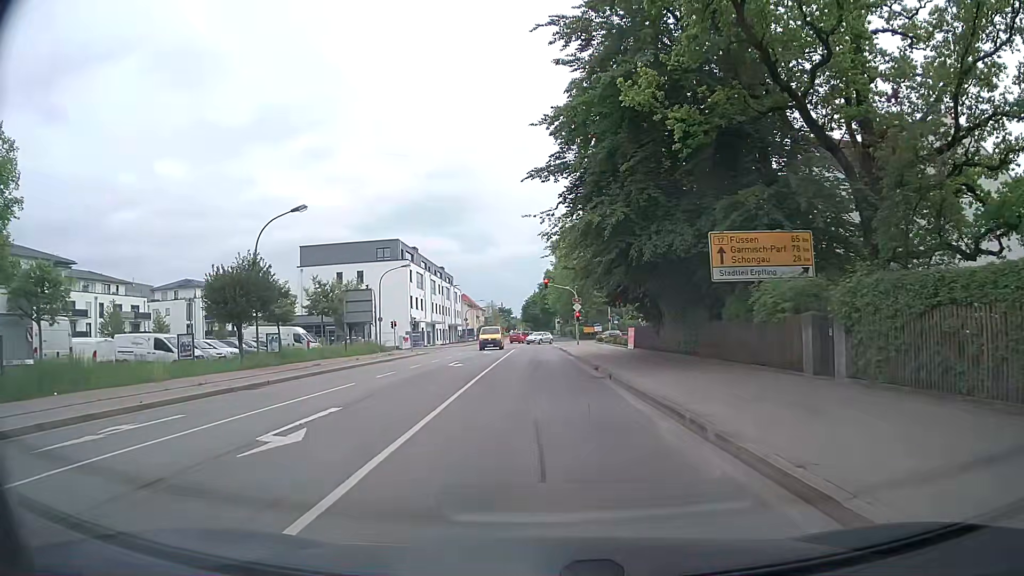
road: secondary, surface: asphalt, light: Day
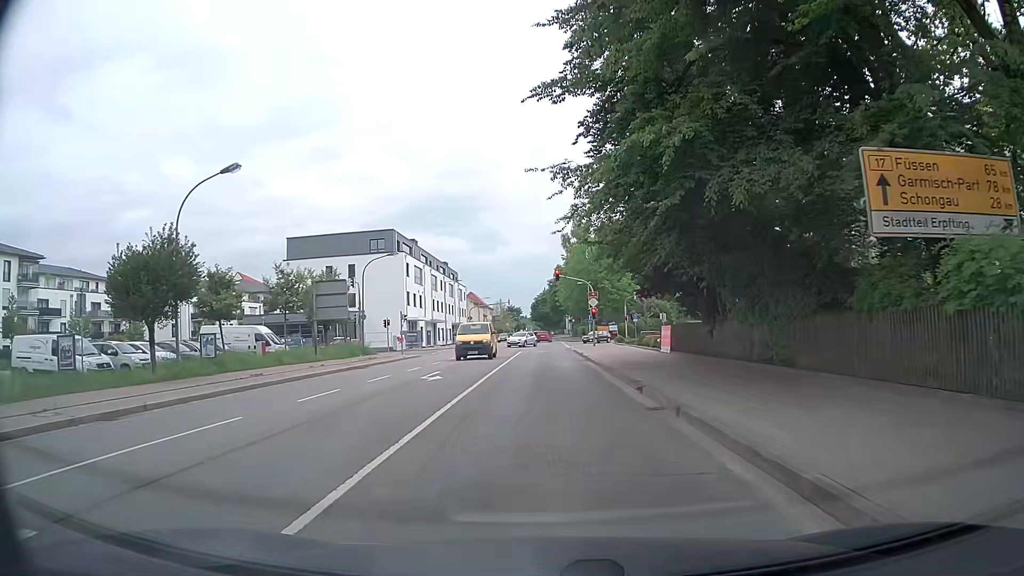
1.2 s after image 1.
(-0.1, +8.4) m; -1°
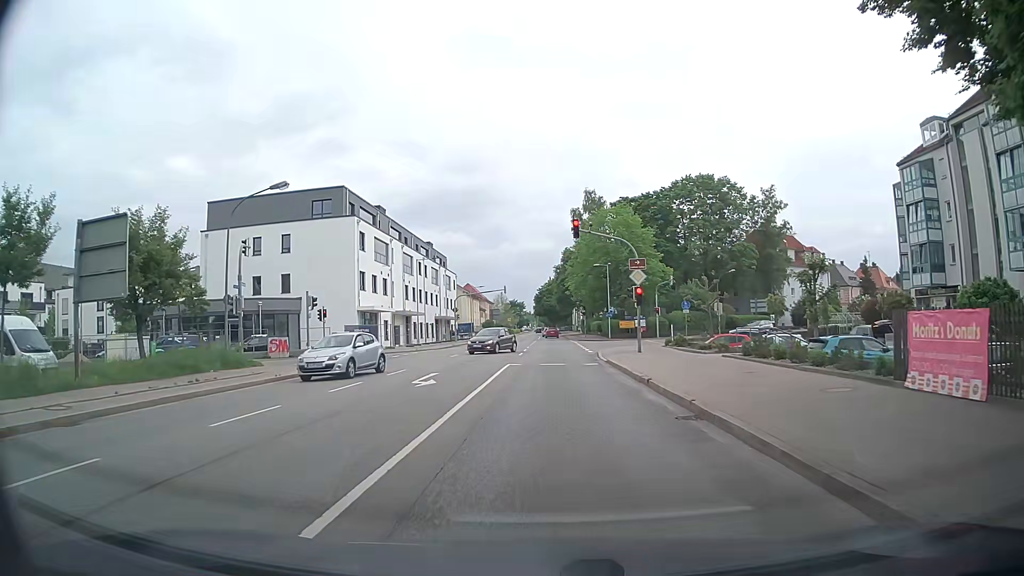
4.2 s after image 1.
(-0.3, +22.6) m; -1°
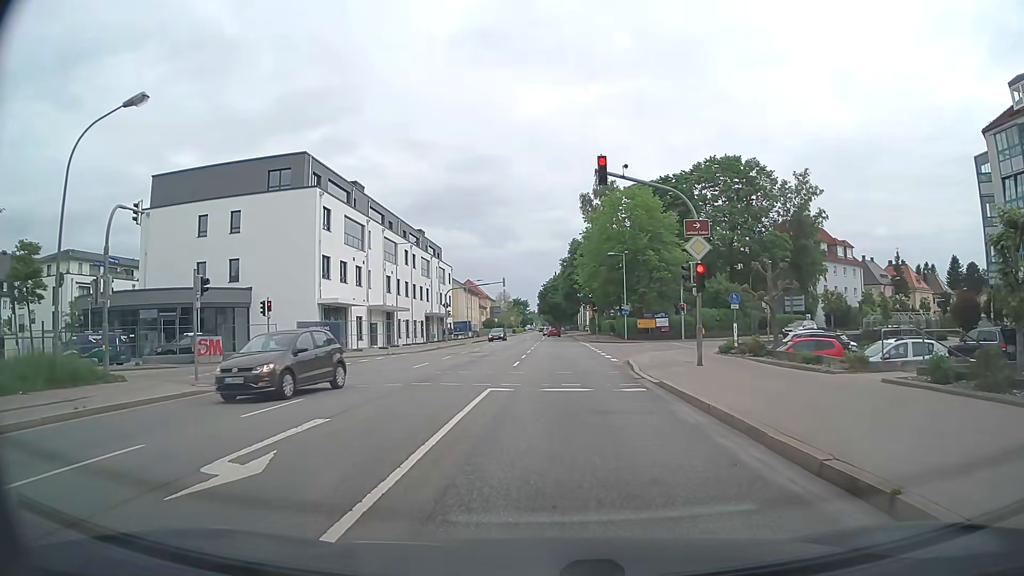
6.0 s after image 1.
(-0.1, +10.9) m; -1°
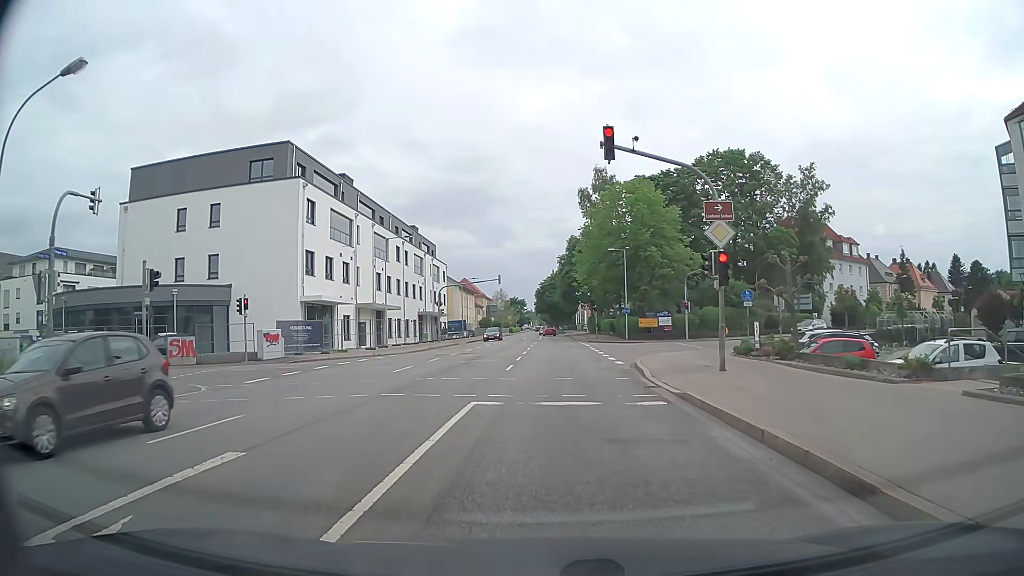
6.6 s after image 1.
(+0.1, +2.8) m; +1°
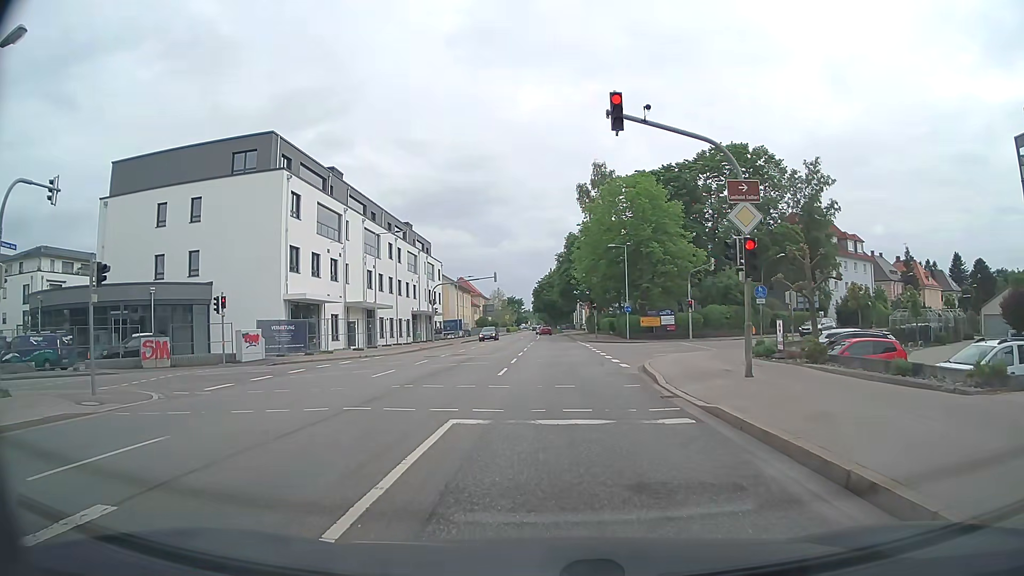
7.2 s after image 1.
(0.0, +2.4) m; +1°
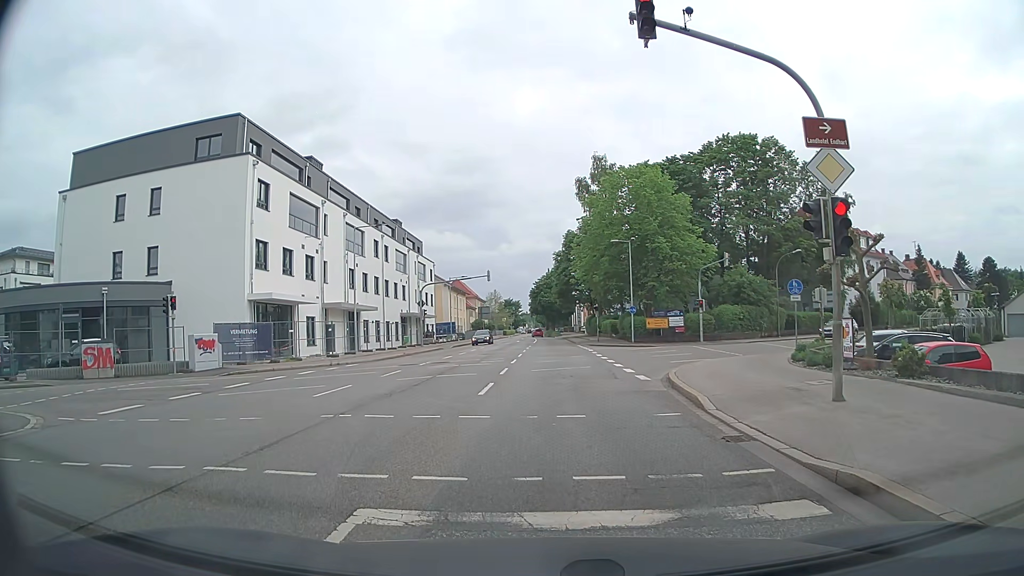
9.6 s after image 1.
(0.0, +4.5) m; +1°
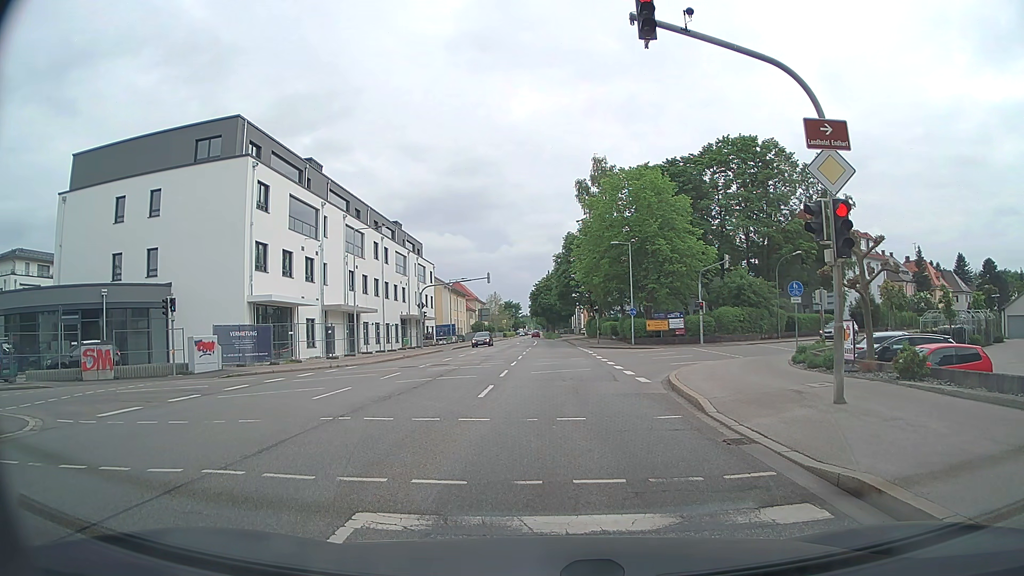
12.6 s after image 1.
(0.0, +0.2) m; 0°
(0, +10) (-1, +20) (-1, +30) (-1, +40) (-1, +50) (-1, +60) (-1, +70) (-2, +80) (-2, +90) (-3, +100) m
